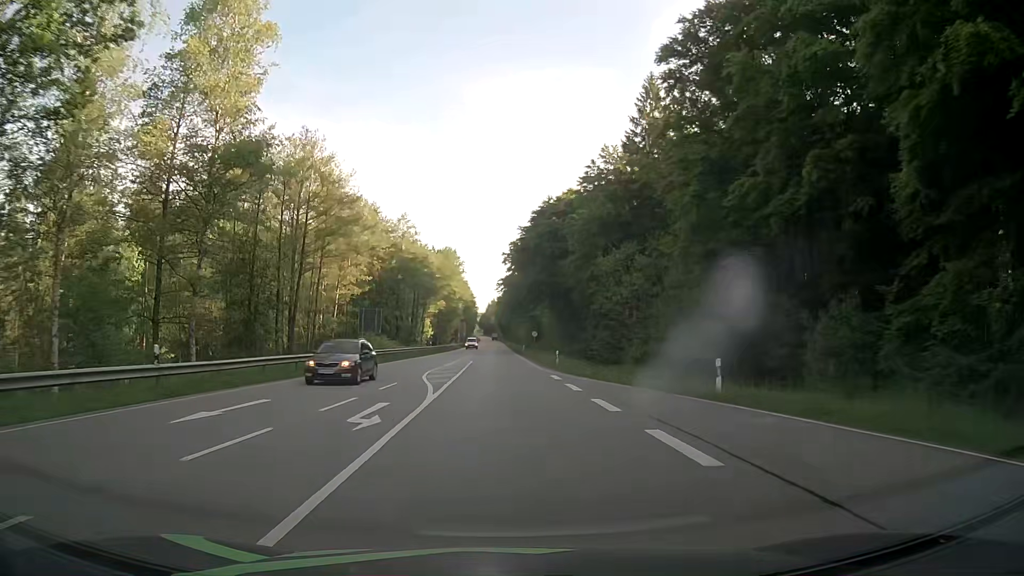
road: secondary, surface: asphalt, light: Day
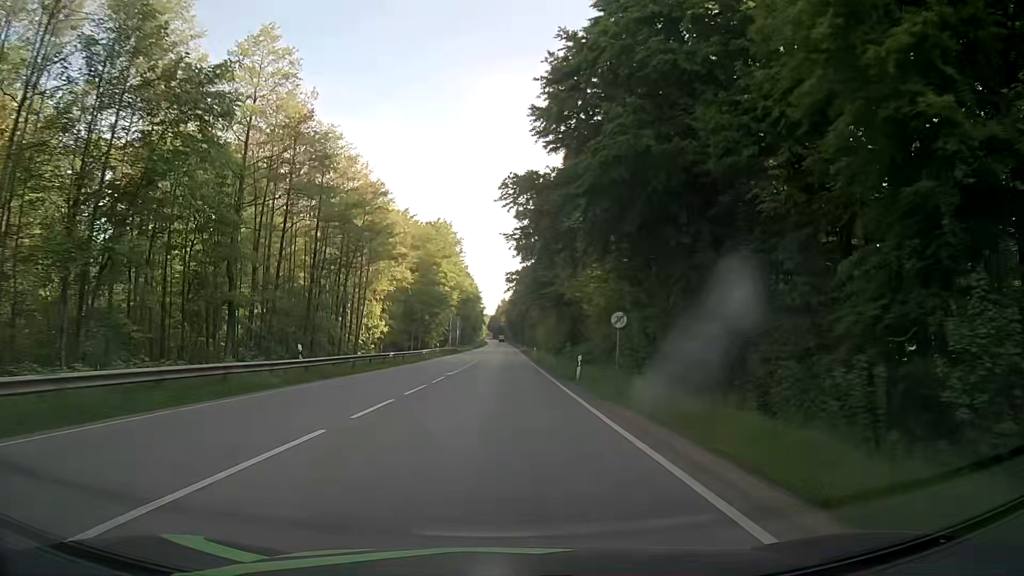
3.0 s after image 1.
(-0.8, +54.0) m; -1°
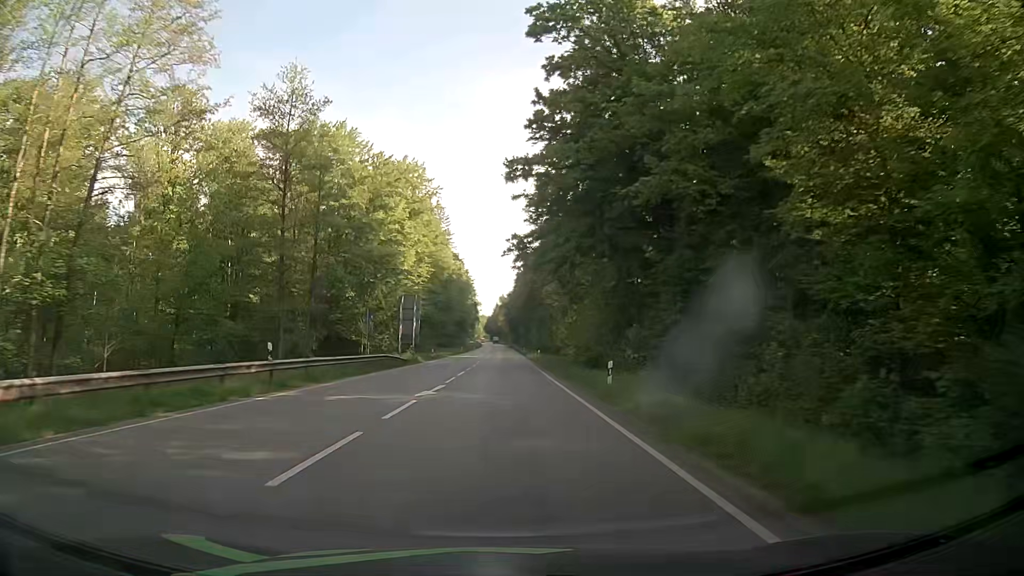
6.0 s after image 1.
(-0.5, +53.9) m; 0°
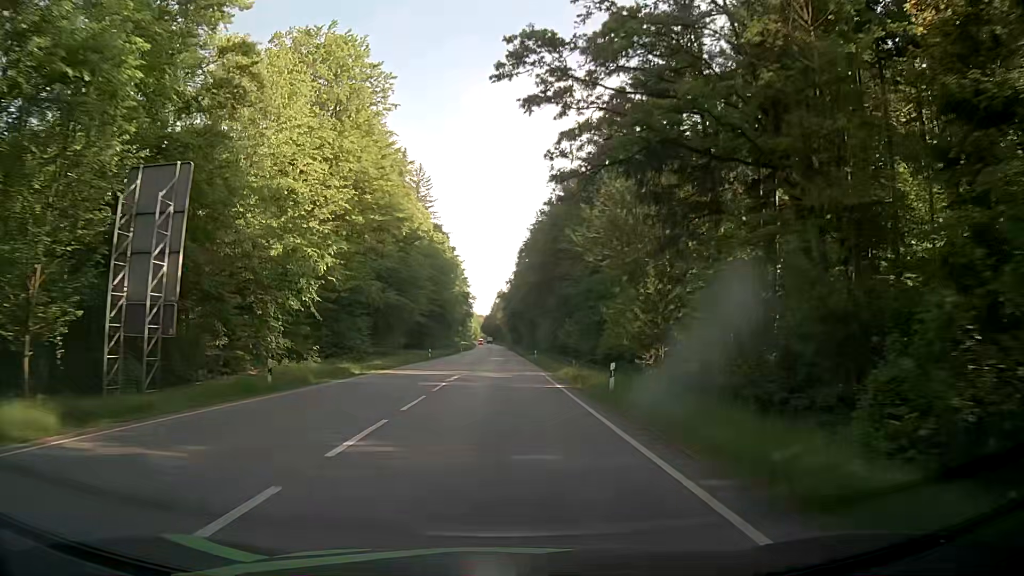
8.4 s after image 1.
(0.0, +46.4) m; 0°
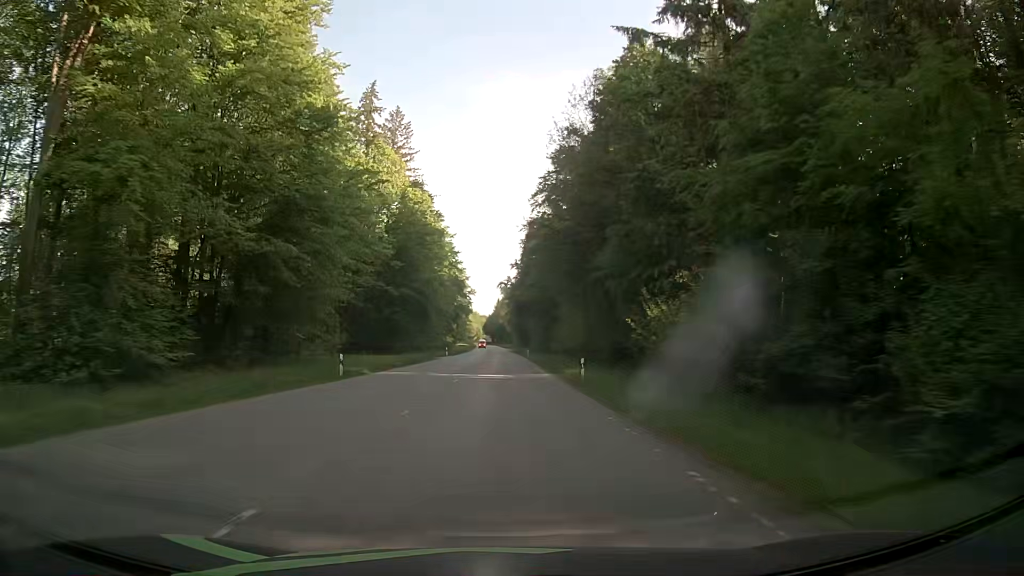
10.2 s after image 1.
(-0.4, +37.9) m; 0°
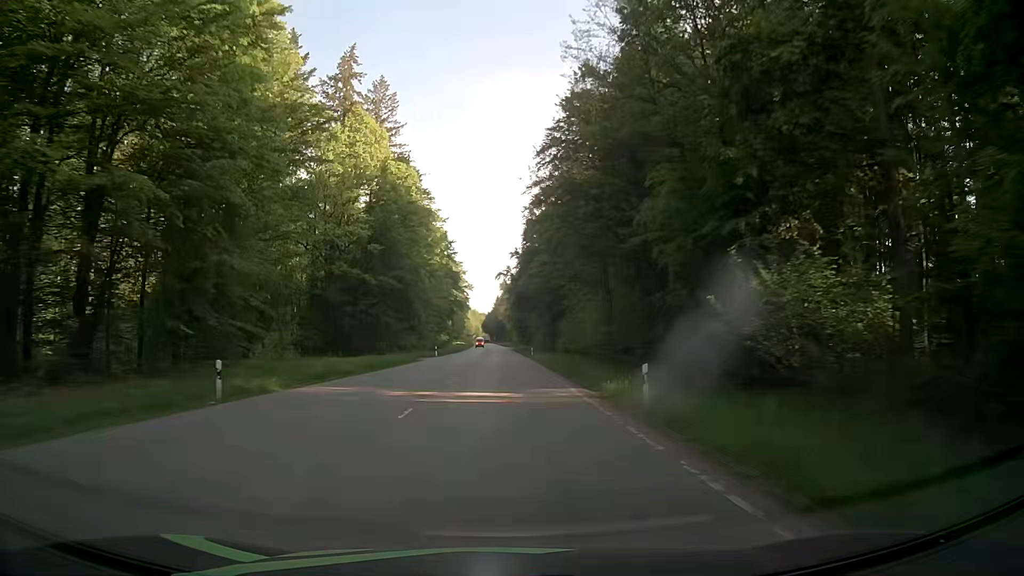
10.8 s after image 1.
(0.0, +13.2) m; -1°
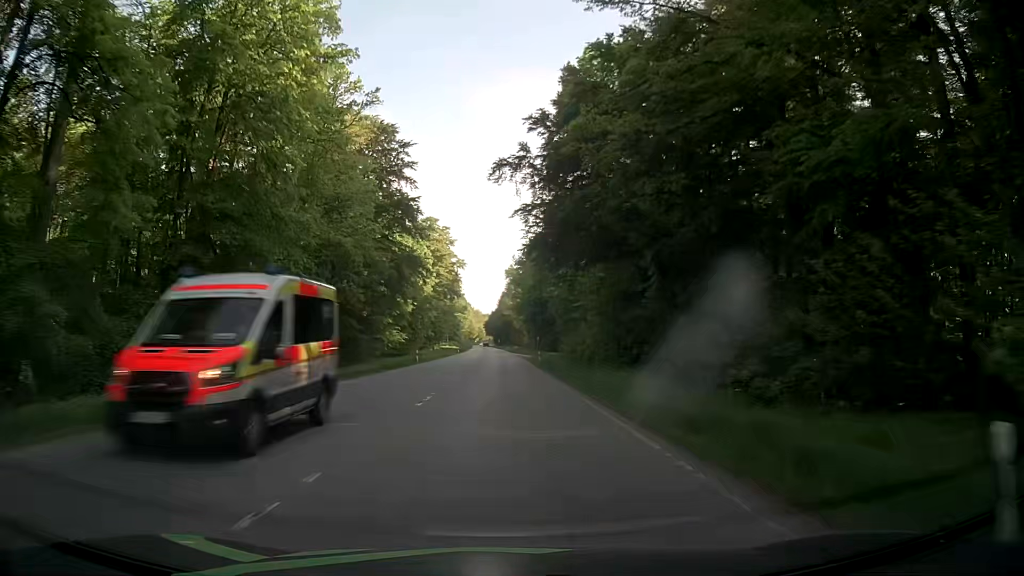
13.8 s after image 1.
(0.0, +69.6) m; 0°
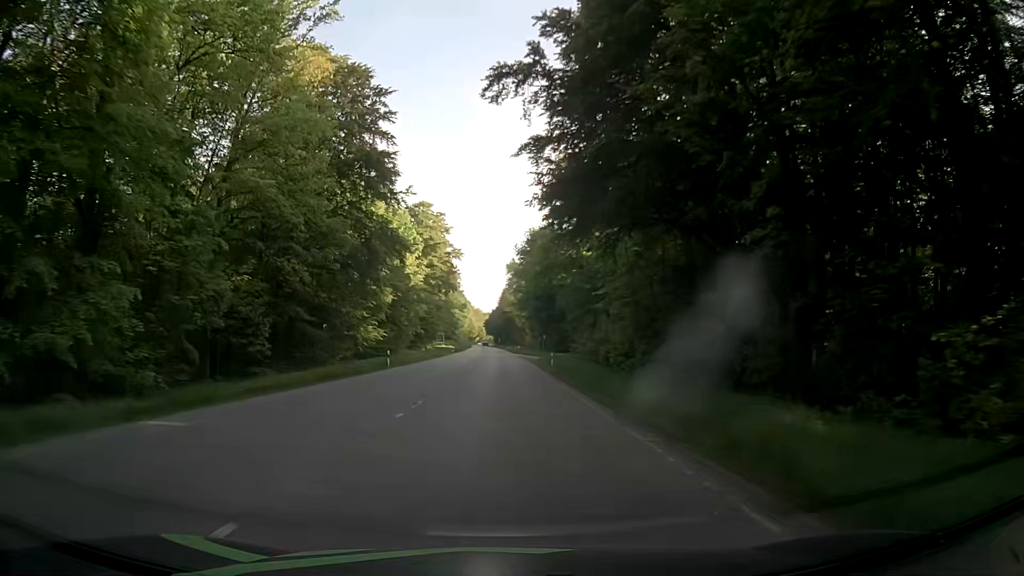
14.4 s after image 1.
(-0.1, +14.7) m; 0°
(0, +10) (0, +20) (0, +30) (0, +40) (0, +50) (0, +60) (-1, +70) (-1, +80) (-1, +90) (-1, +100) m
